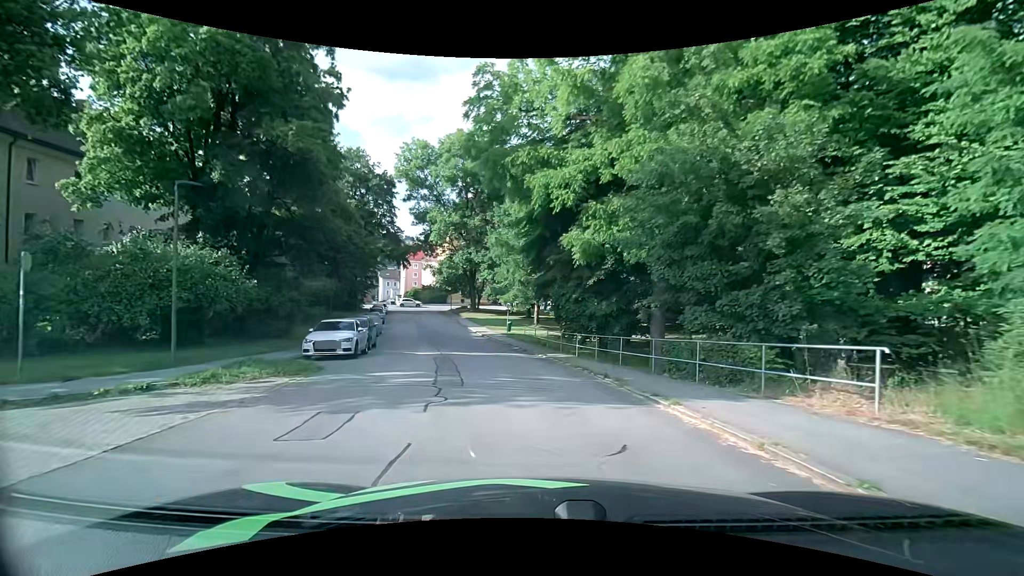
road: residential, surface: asphalt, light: Day
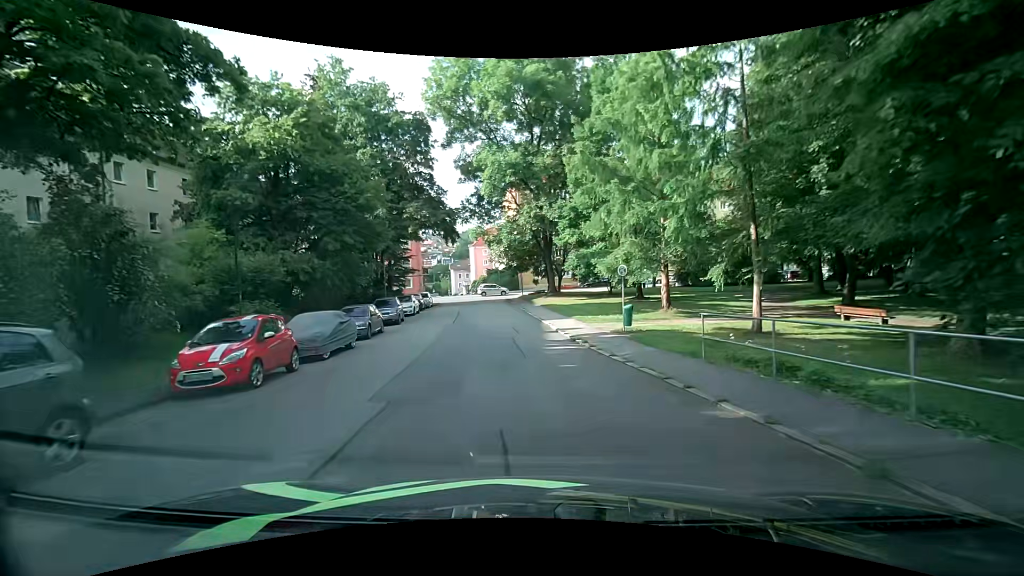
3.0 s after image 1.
(-2.3, +21.4) m; -10°
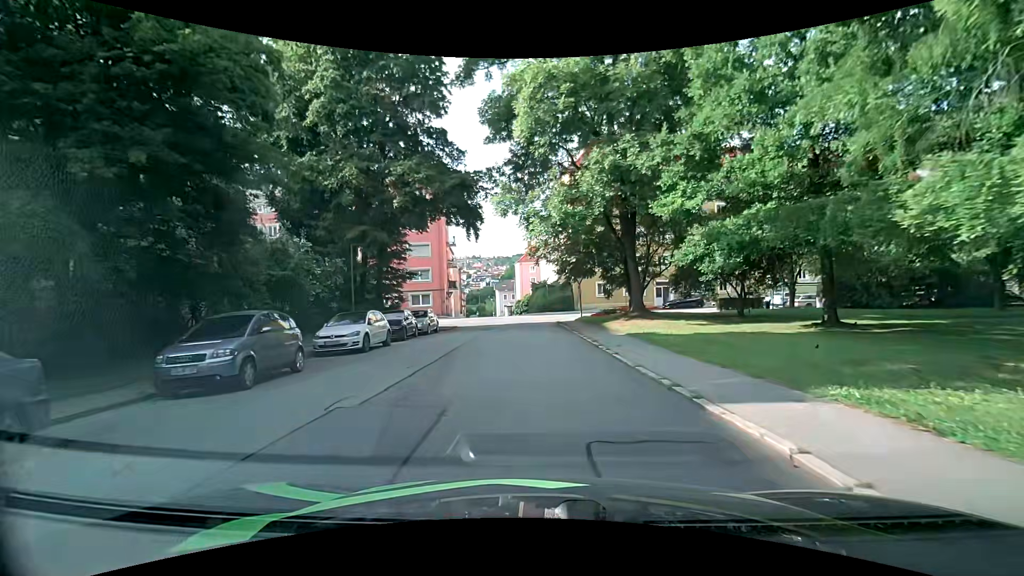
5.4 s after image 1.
(-0.9, +18.8) m; -6°
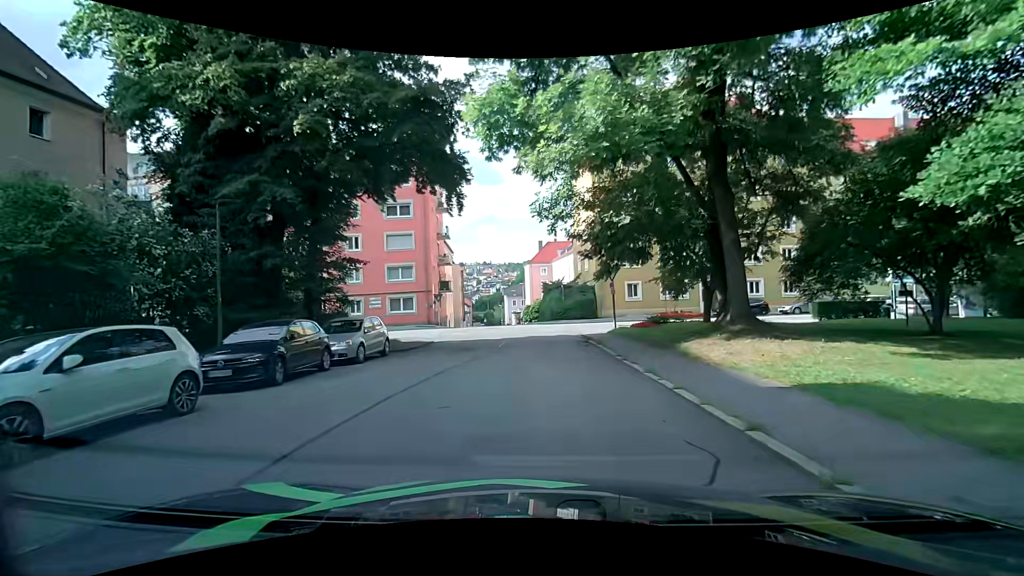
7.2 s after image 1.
(0.0, +12.0) m; -1°
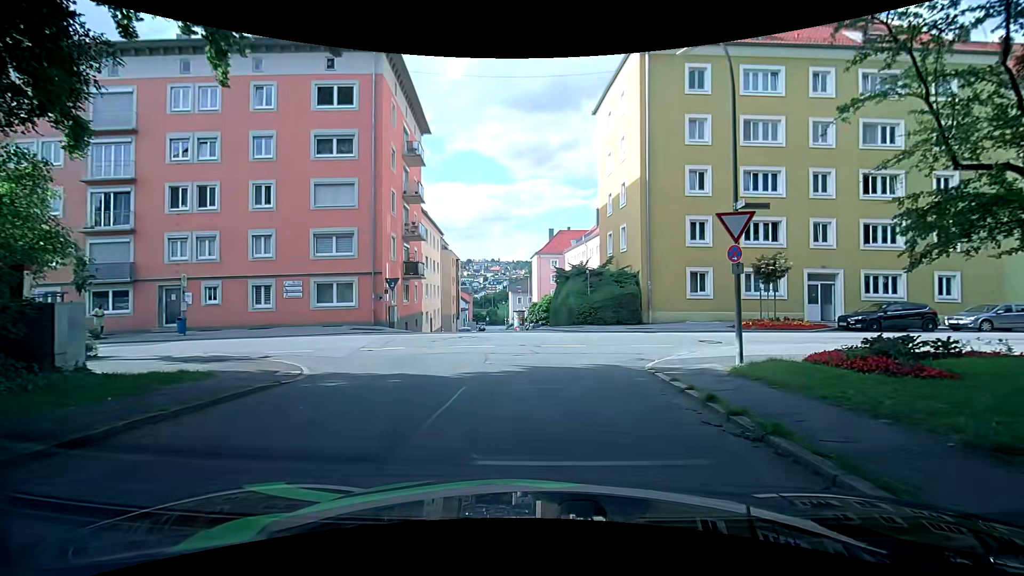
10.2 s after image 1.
(-0.1, +15.7) m; -1°
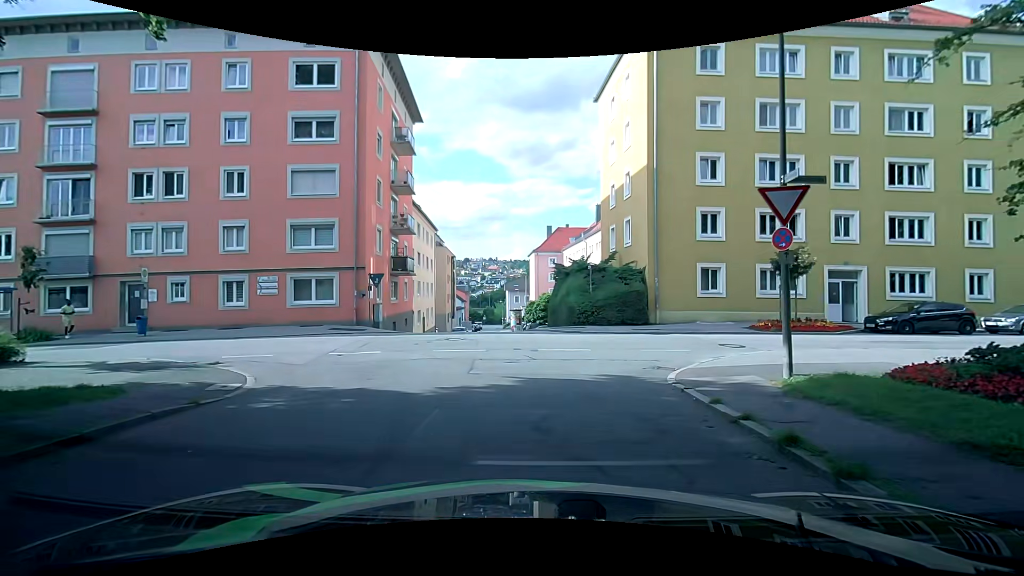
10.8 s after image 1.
(0.0, +2.3) m; +1°
